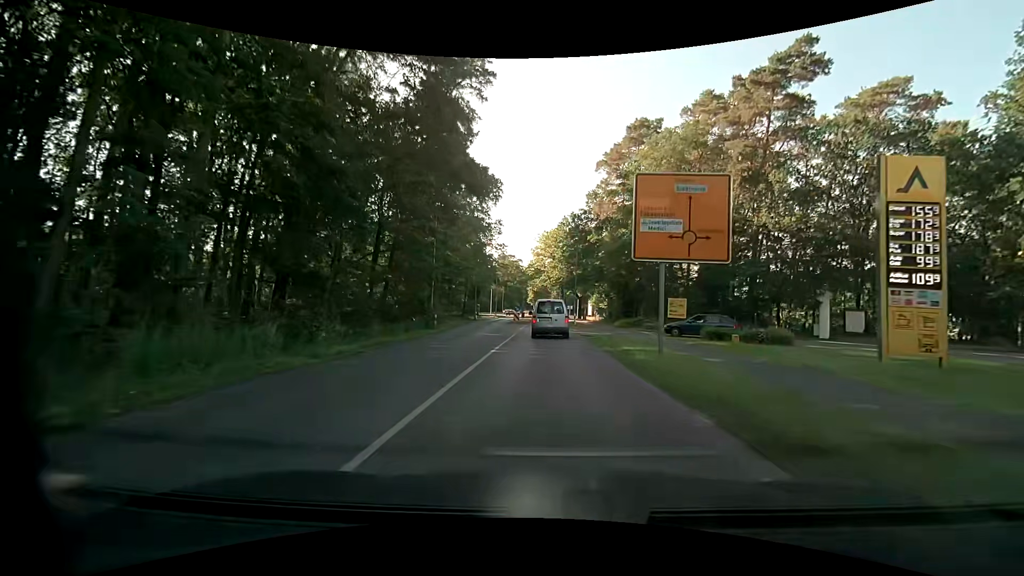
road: secondary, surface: asphalt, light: Day
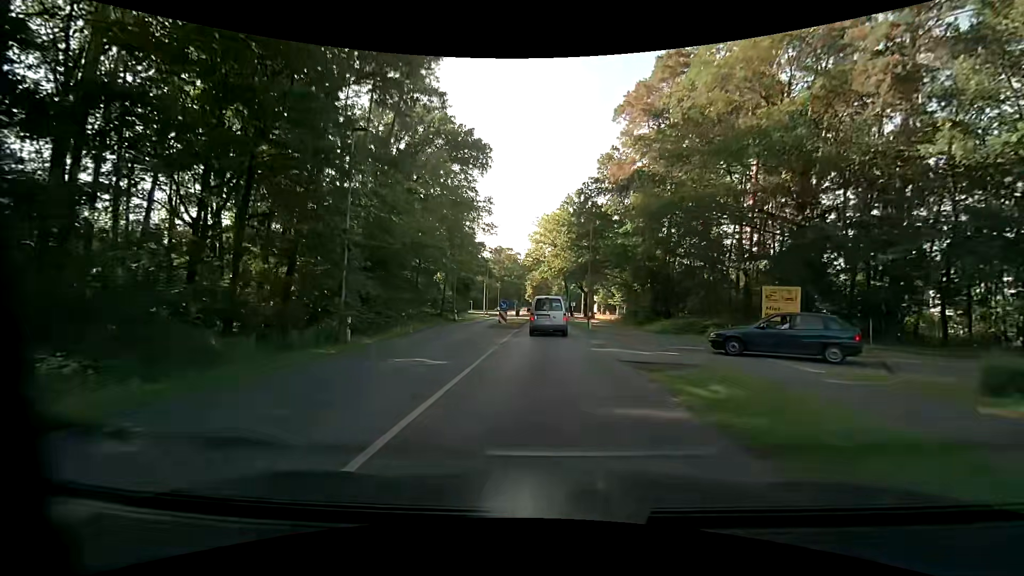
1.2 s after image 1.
(0.0, +14.7) m; 0°
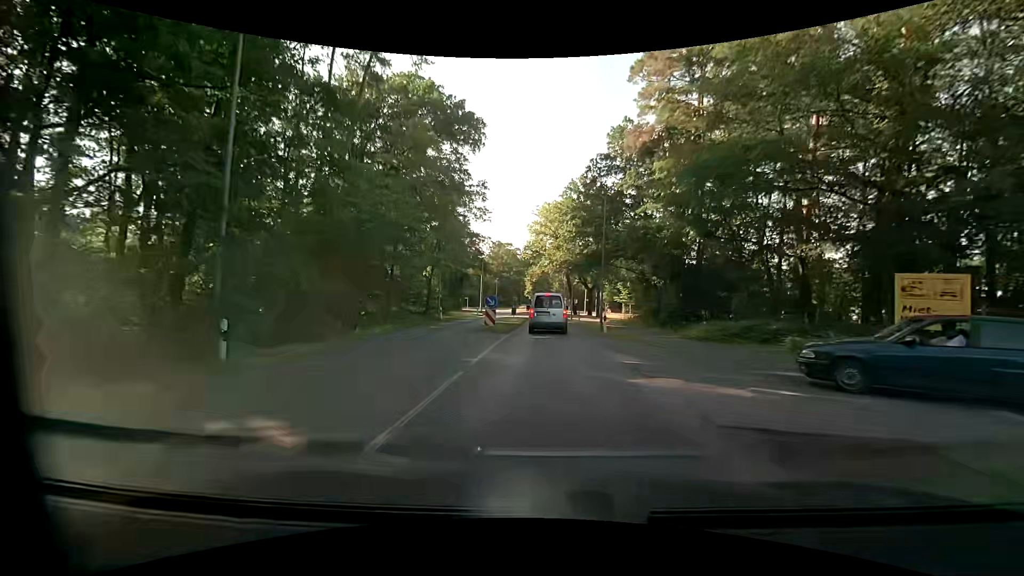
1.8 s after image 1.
(0.0, +7.2) m; 0°
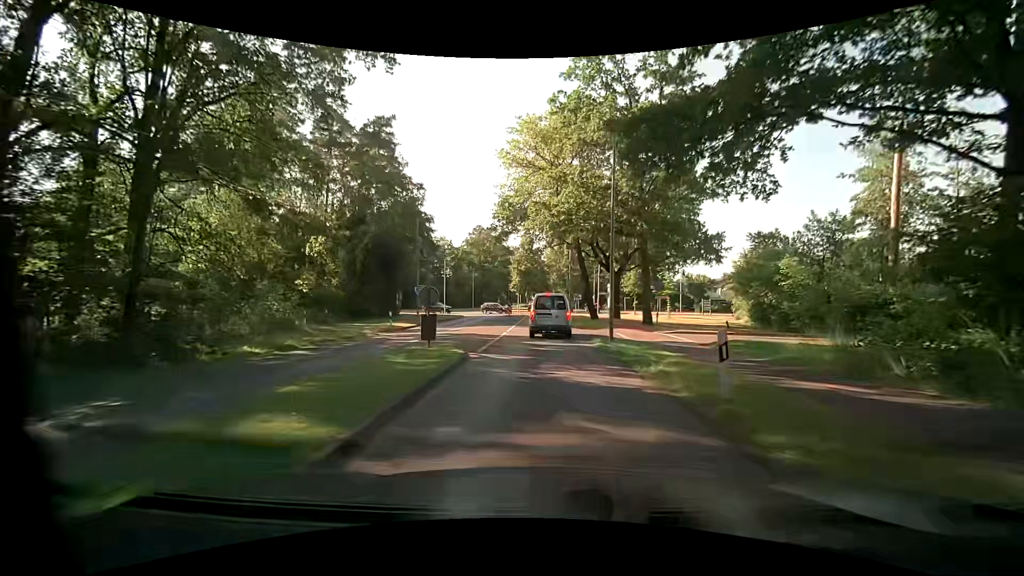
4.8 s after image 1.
(0.0, +33.7) m; +1°
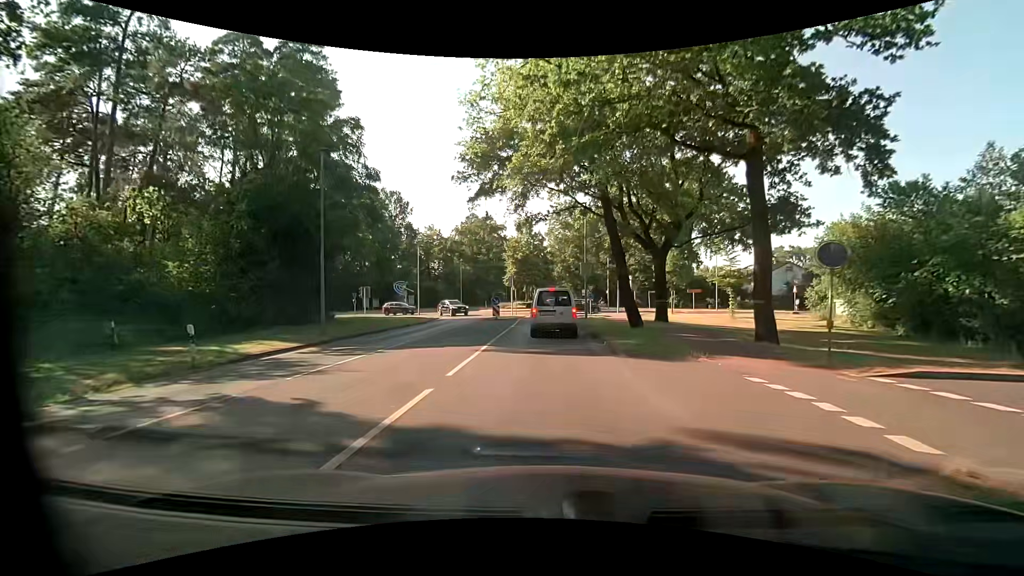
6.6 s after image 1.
(-0.2, +16.4) m; -1°
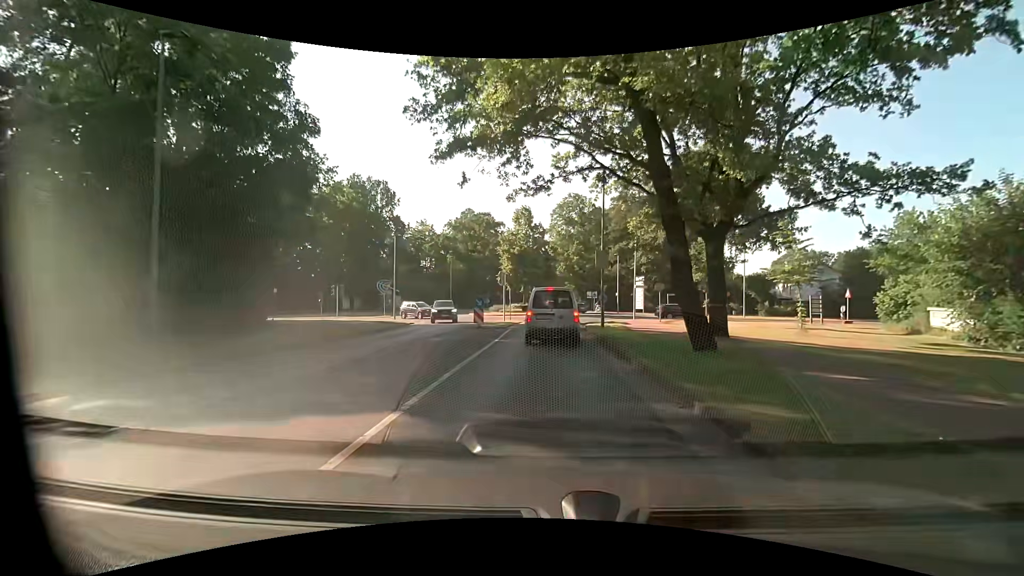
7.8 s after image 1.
(0.0, +9.2) m; 0°
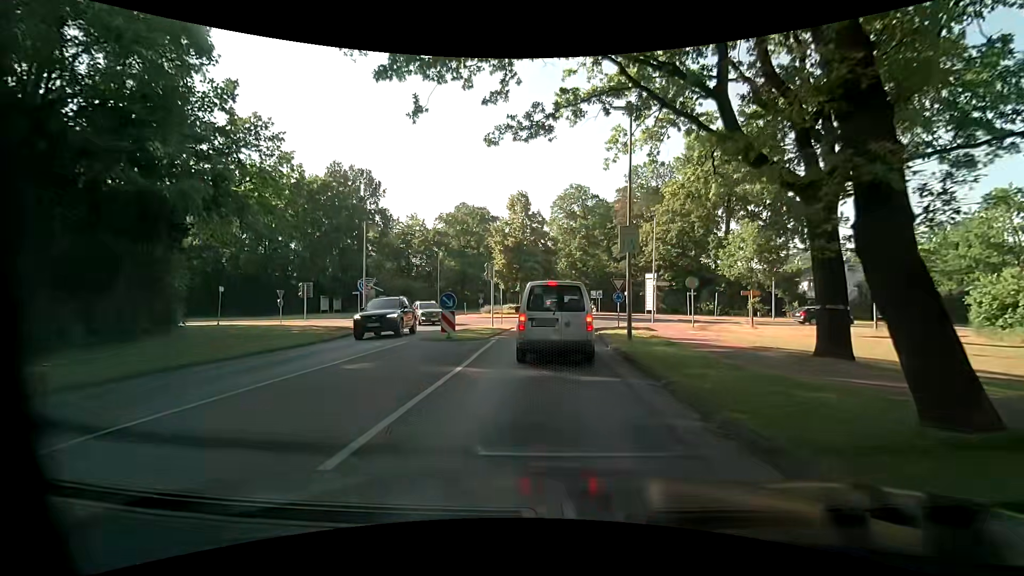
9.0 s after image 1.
(0.0, +7.7) m; 0°
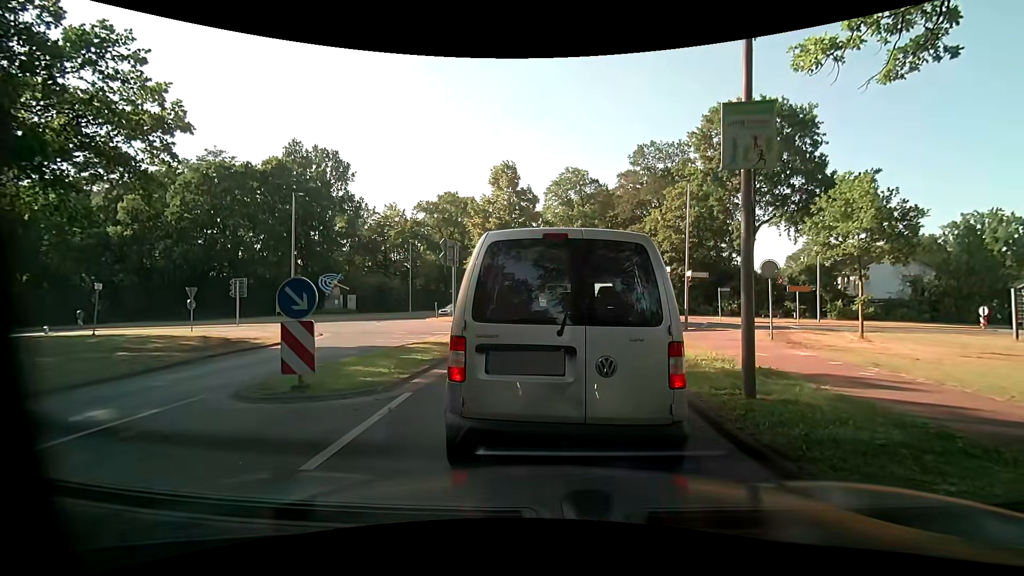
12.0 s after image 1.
(-0.1, +9.6) m; -2°
